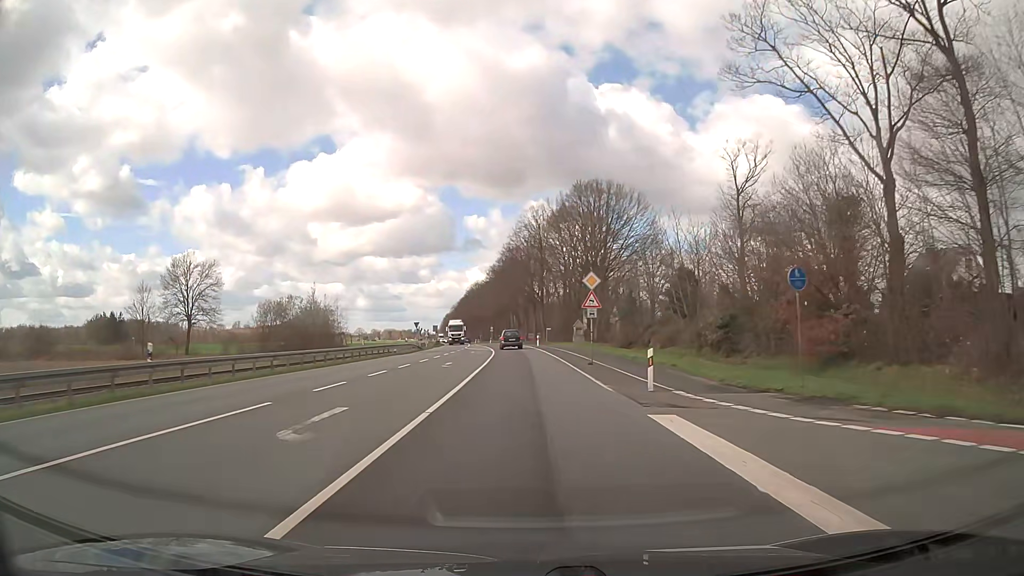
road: primary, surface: asphalt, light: Day
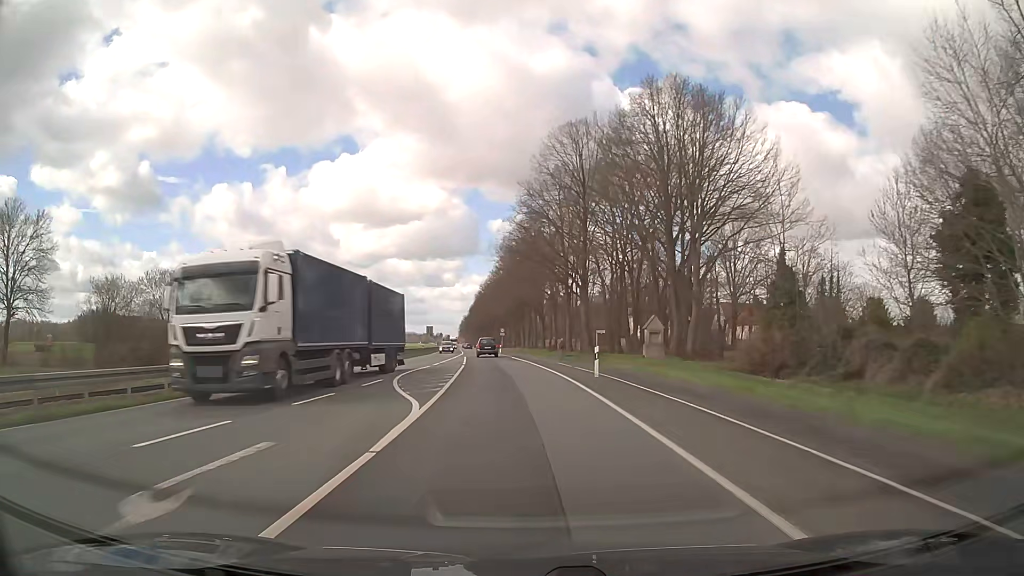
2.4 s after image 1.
(-0.4, +44.3) m; -2°
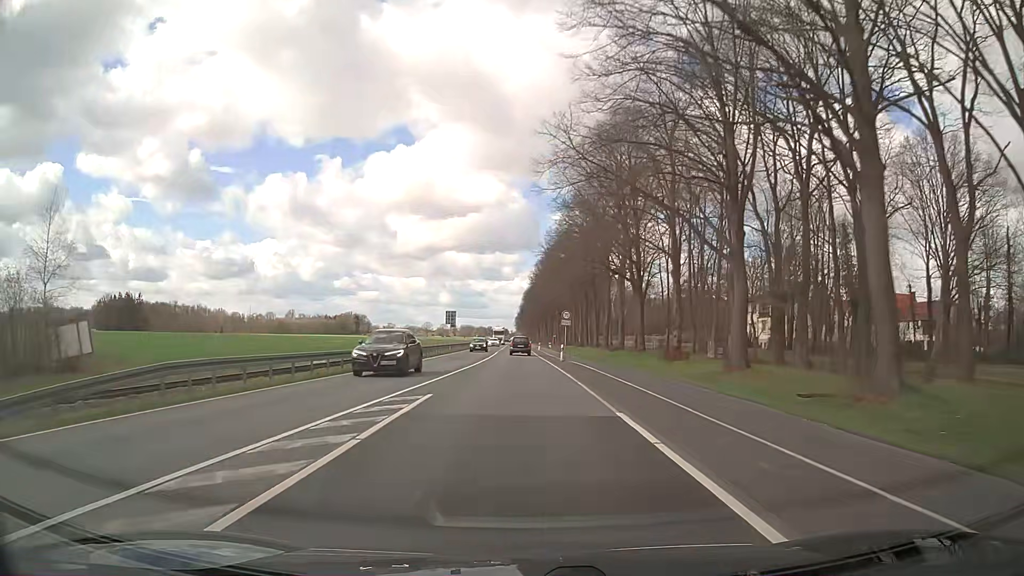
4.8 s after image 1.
(-1.8, +44.3) m; -5°
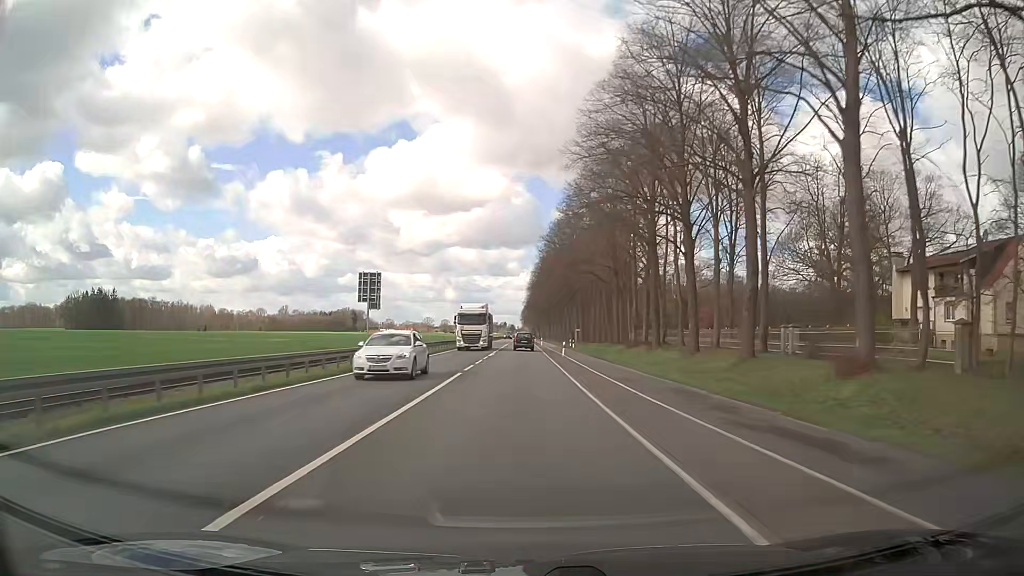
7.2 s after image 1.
(-0.6, +44.6) m; -1°
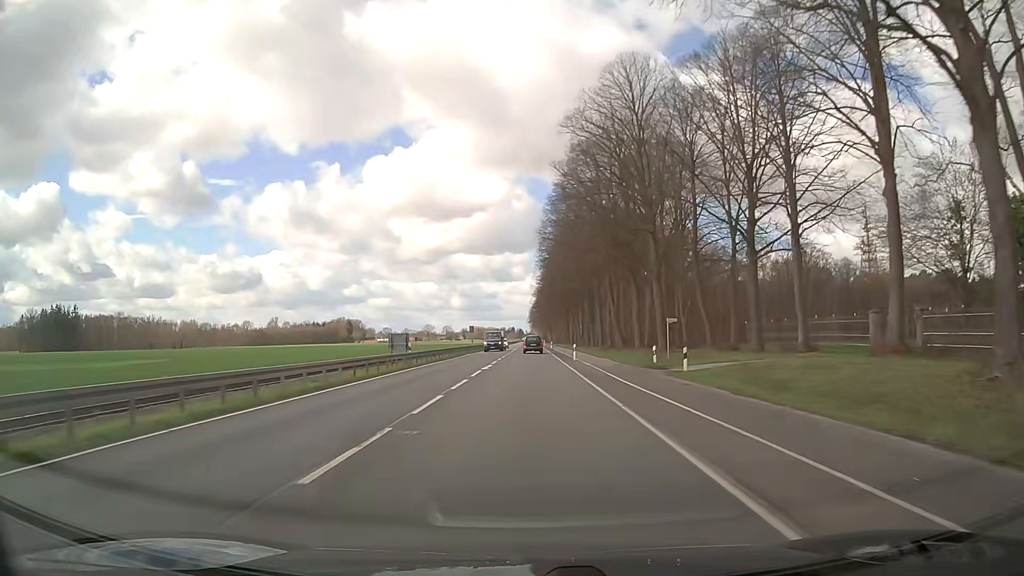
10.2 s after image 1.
(-0.4, +55.8) m; -1°
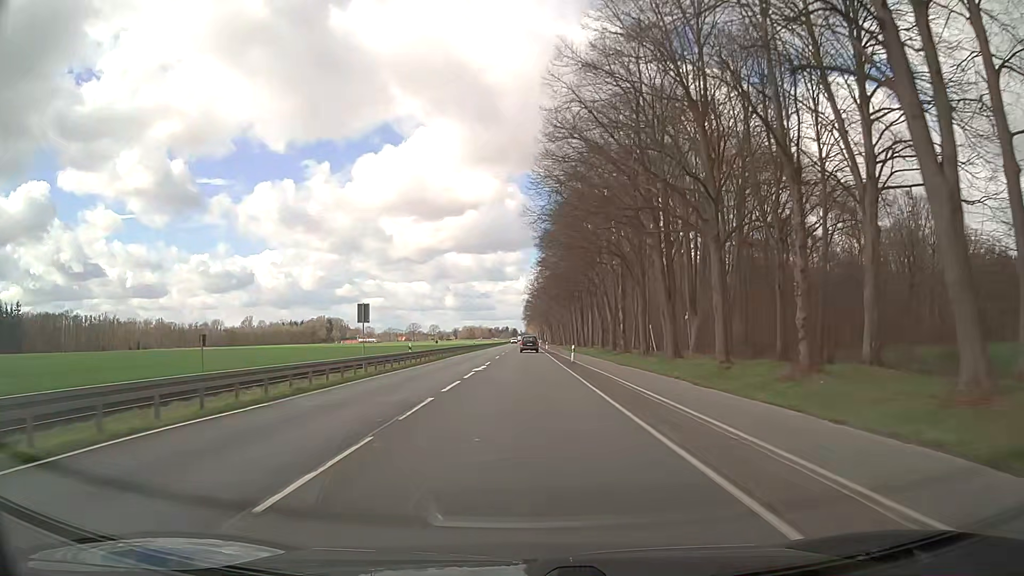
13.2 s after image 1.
(+0.4, +55.5) m; 0°
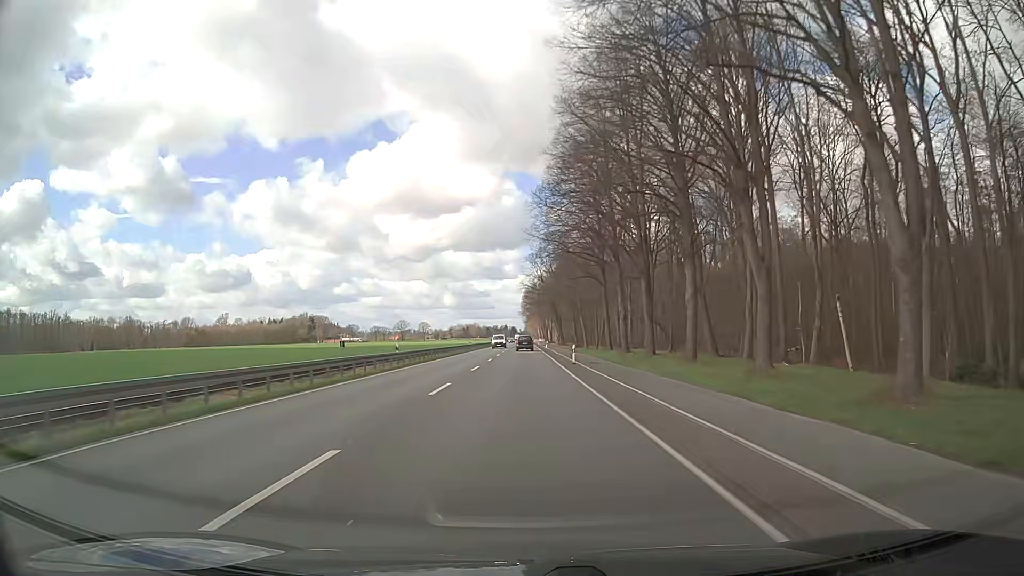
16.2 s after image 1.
(+0.2, +55.6) m; 0°
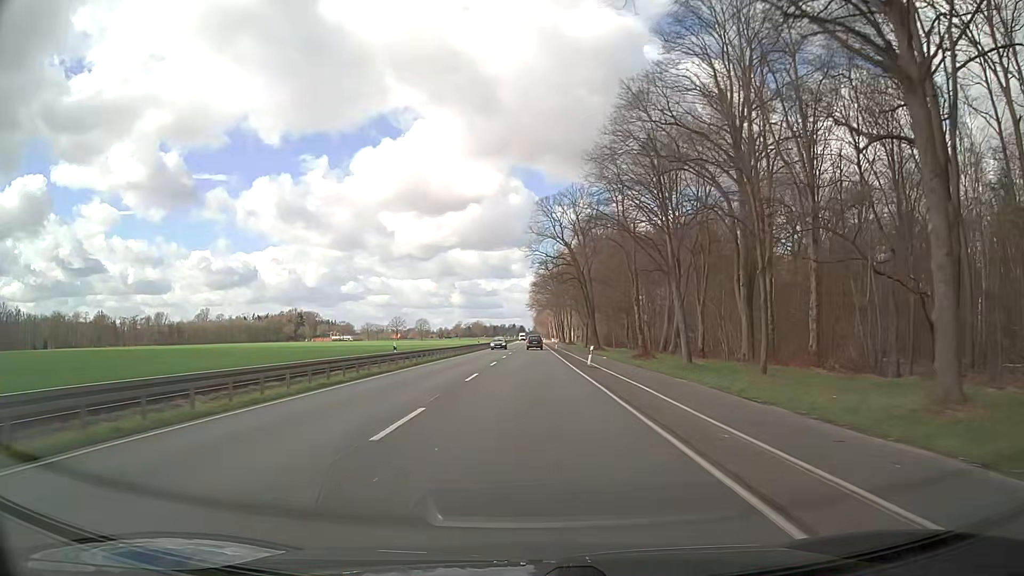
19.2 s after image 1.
(-0.4, +55.6) m; -1°
(0, +10) (0, +20) (0, +30) (0, +40) (0, +50) (0, +60) (0, +70) (0, +80) (0, +90) (+1, +100) m
